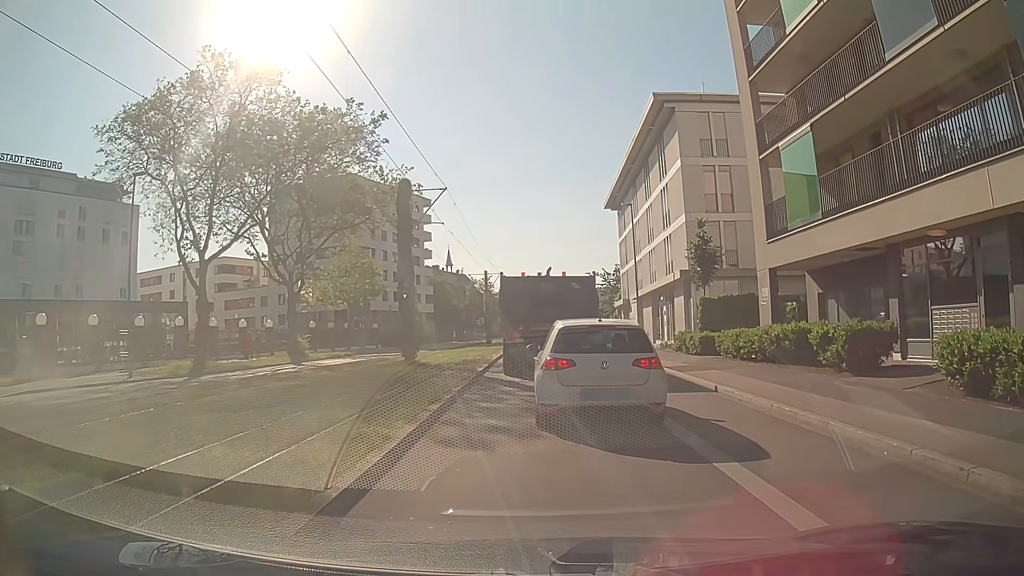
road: secondary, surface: asphalt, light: Day
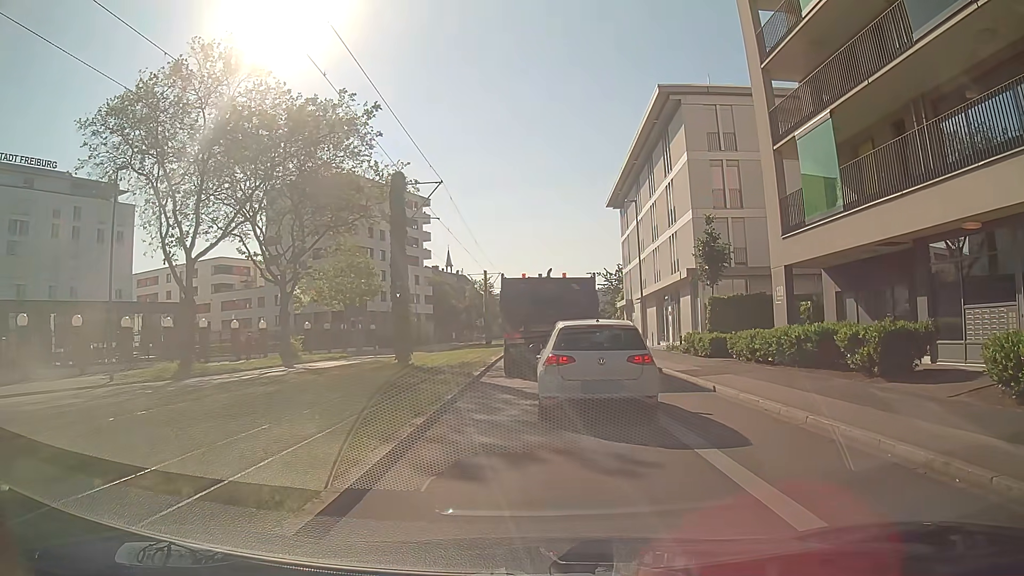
(0.0, +1.5) m; 0°
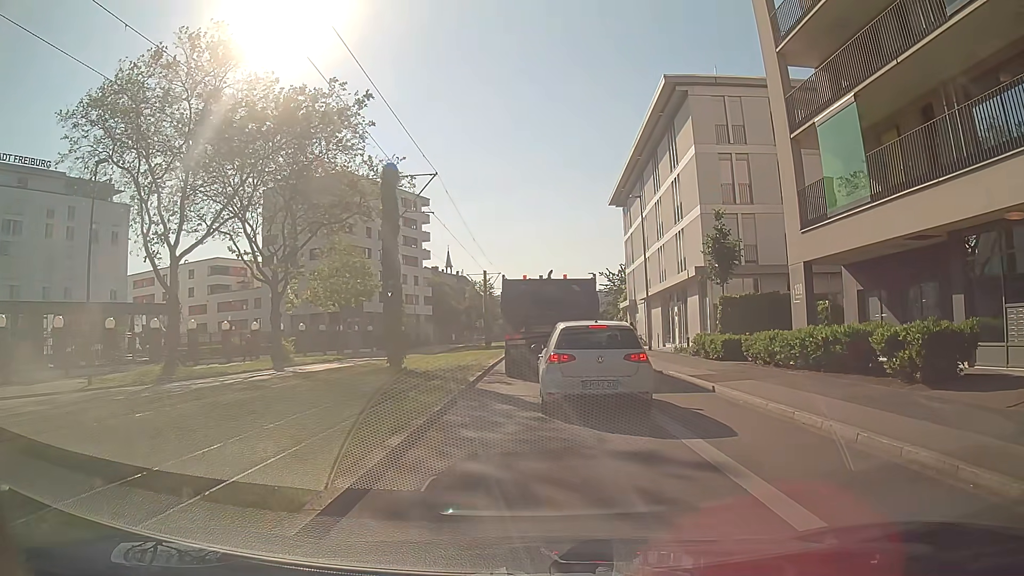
(0.0, +1.6) m; 0°
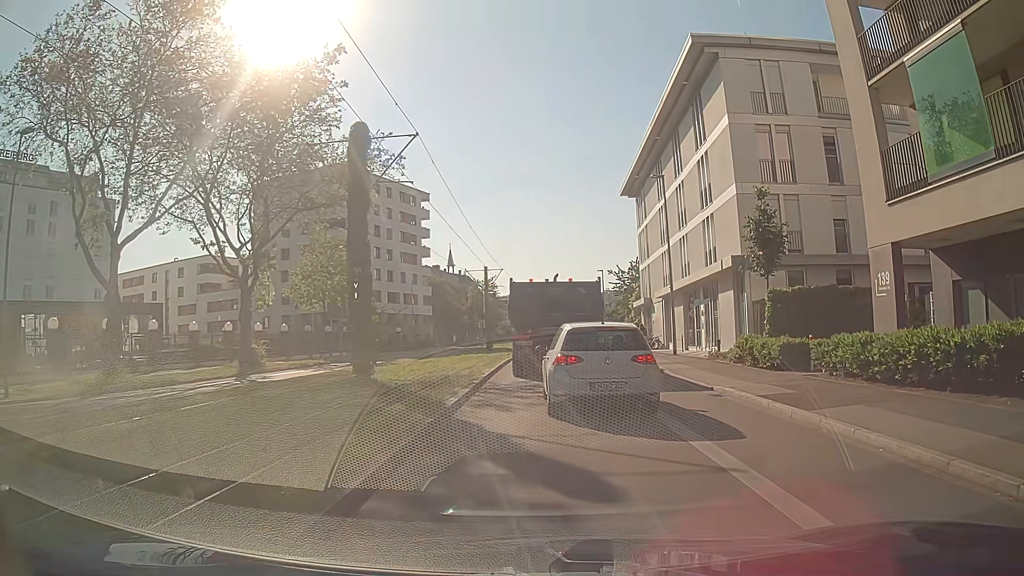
(-0.1, +5.2) m; -1°
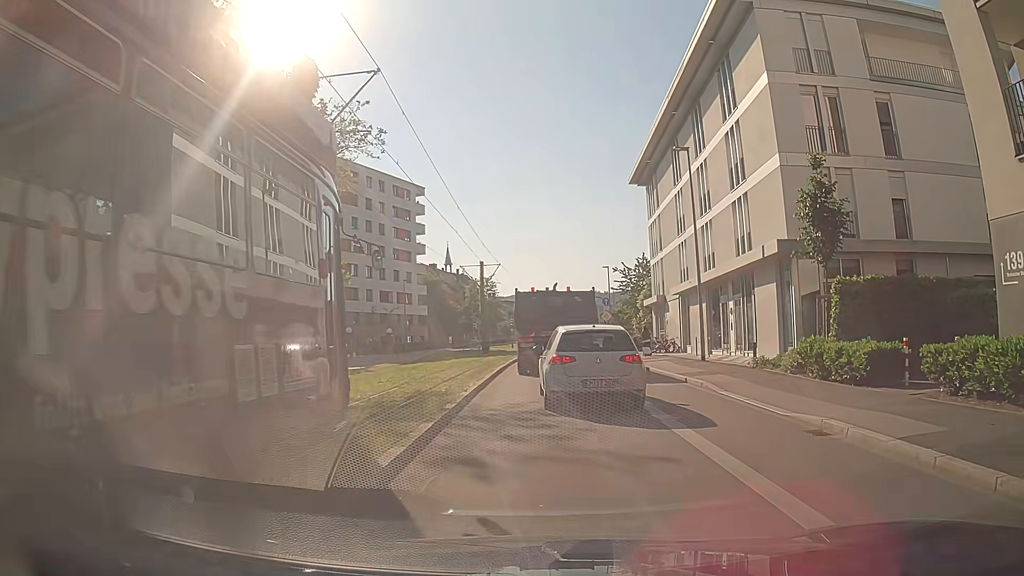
(+0.1, +5.1) m; +1°
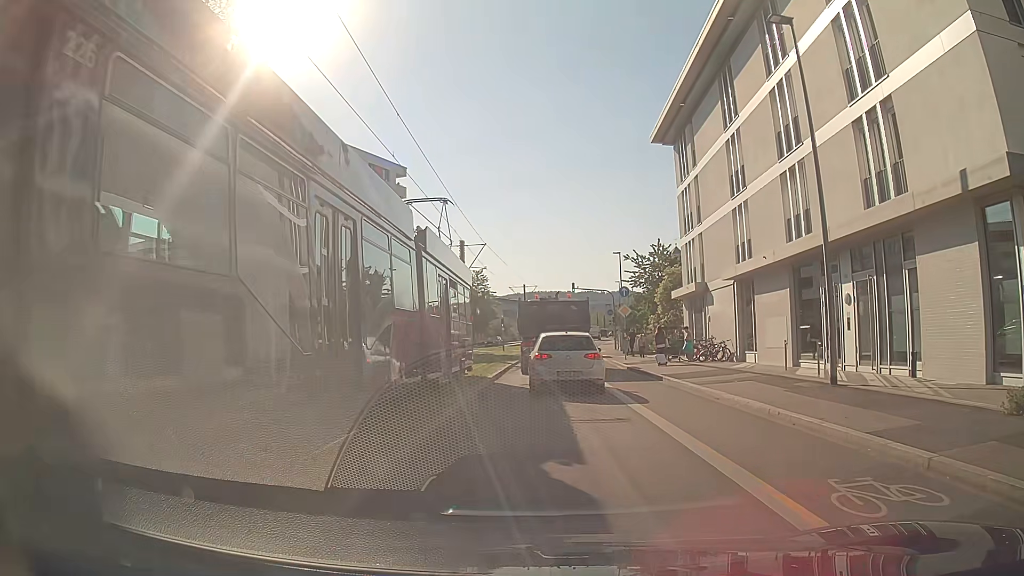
(0.0, +12.1) m; +1°
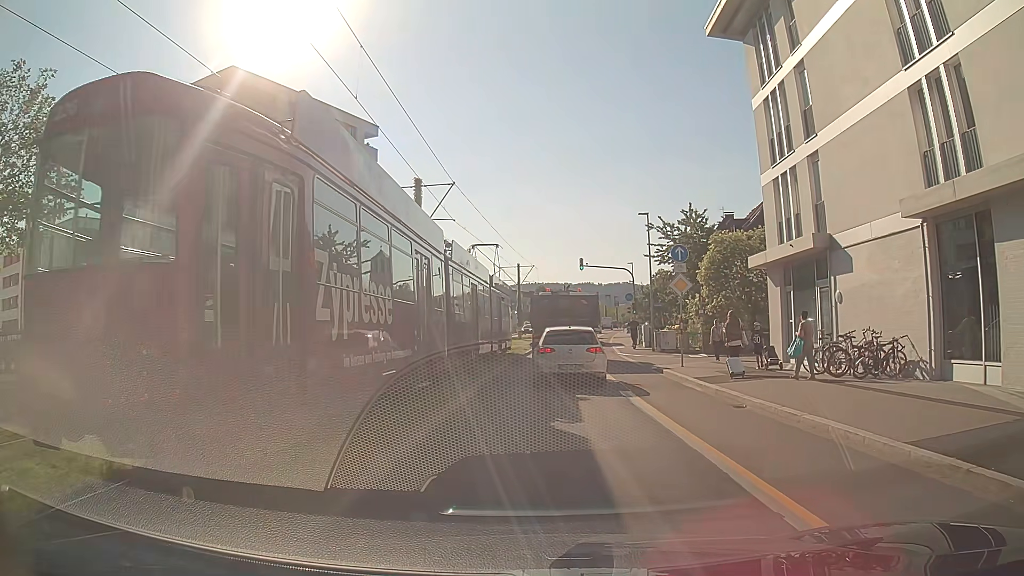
(0.0, +15.1) m; 0°
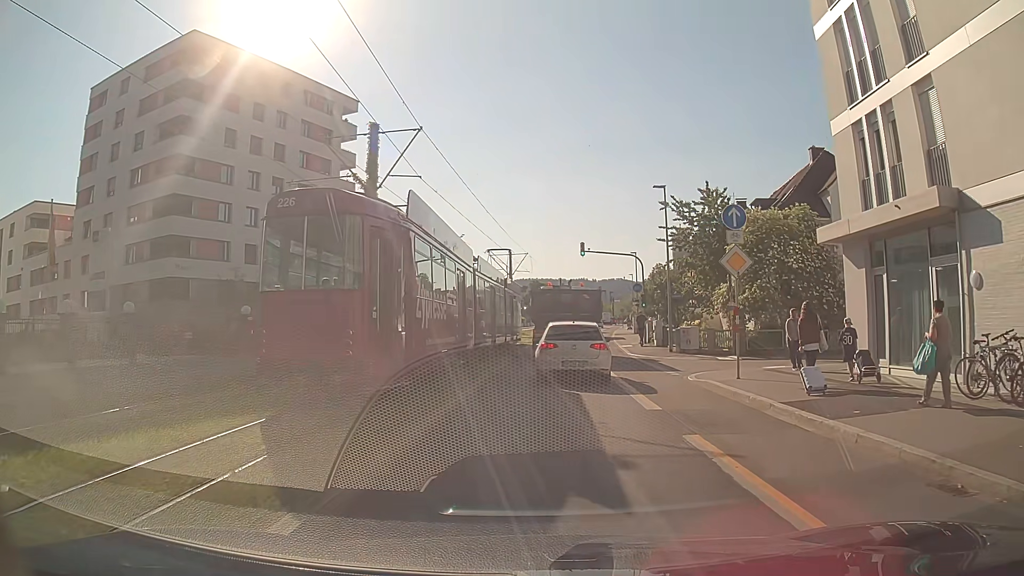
(0.0, +6.9) m; 0°
